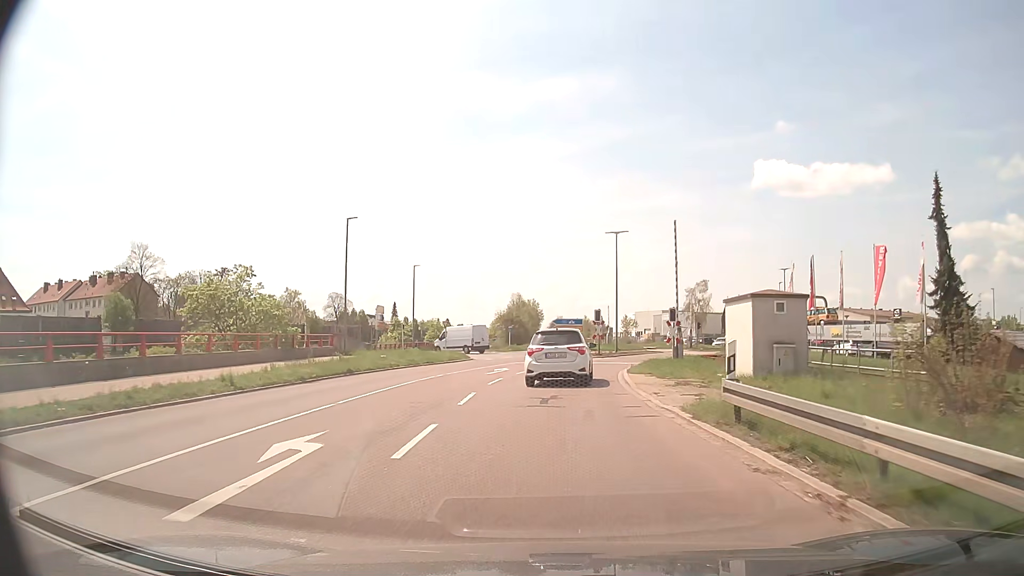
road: secondary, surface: asphalt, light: Day
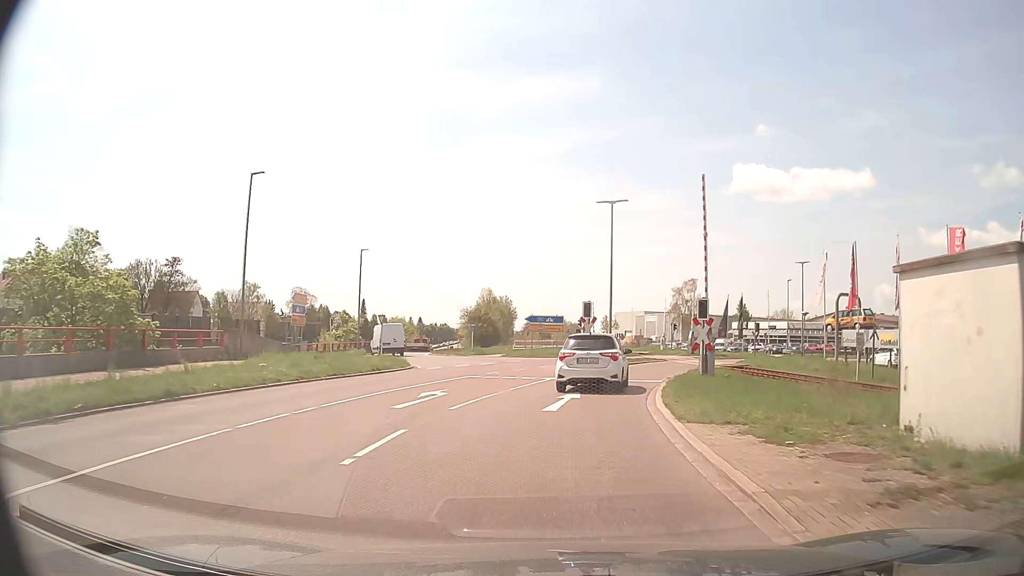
(+0.2, +12.1) m; +2°
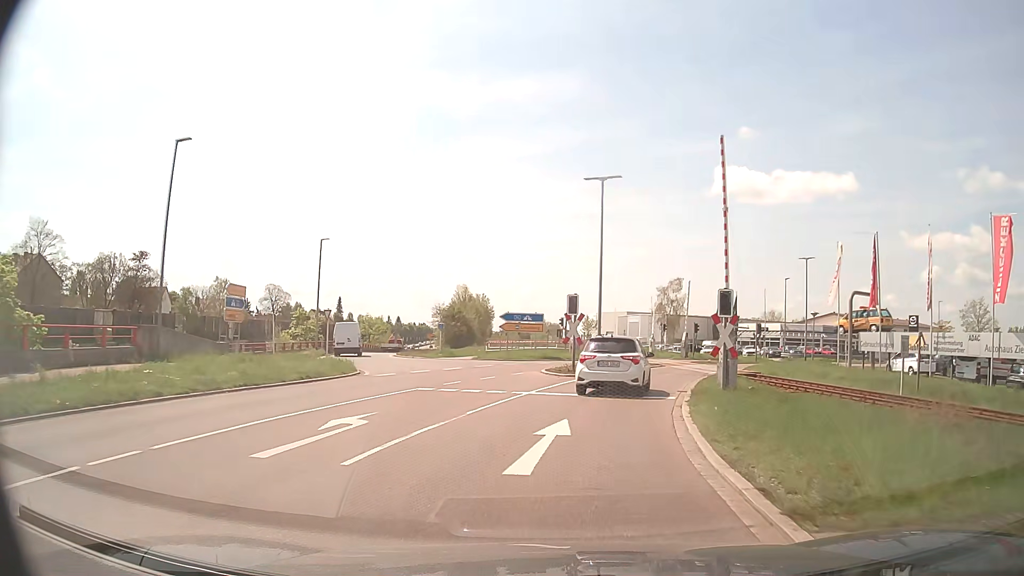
(+0.1, +5.8) m; +2°
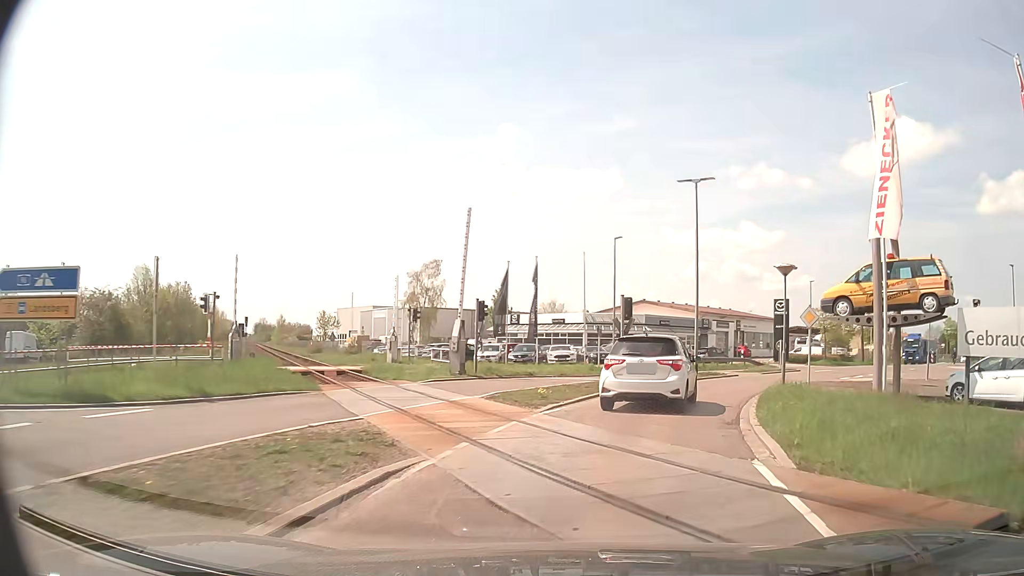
(+4.5, +28.4) m; +20°
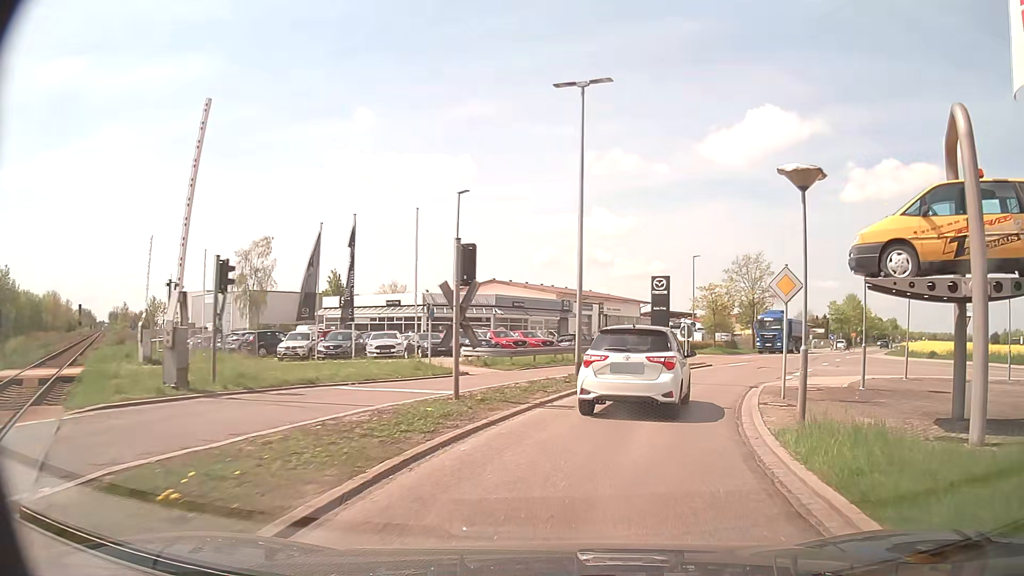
(+1.1, +10.7) m; +12°
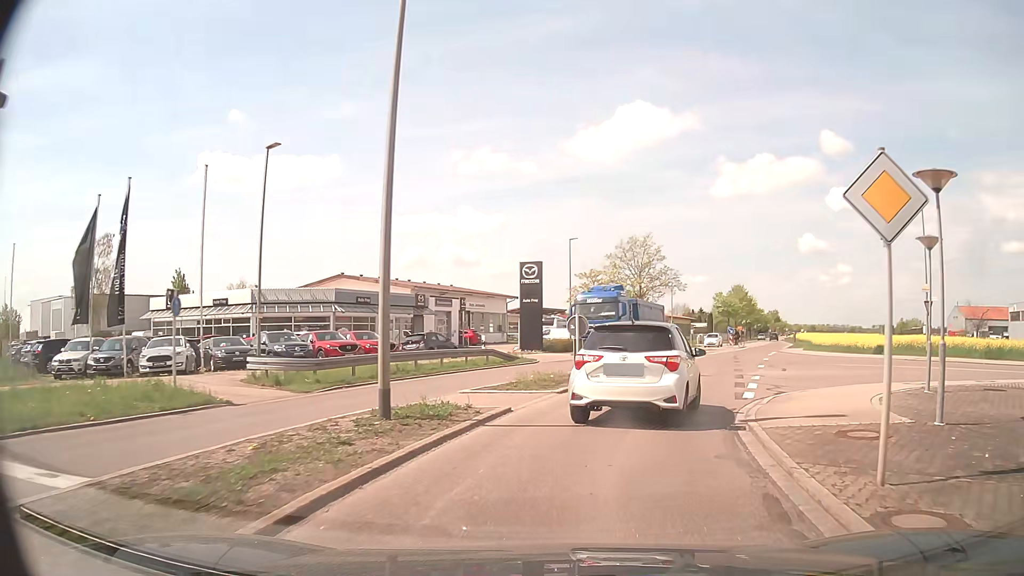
(+1.0, +9.4) m; +12°
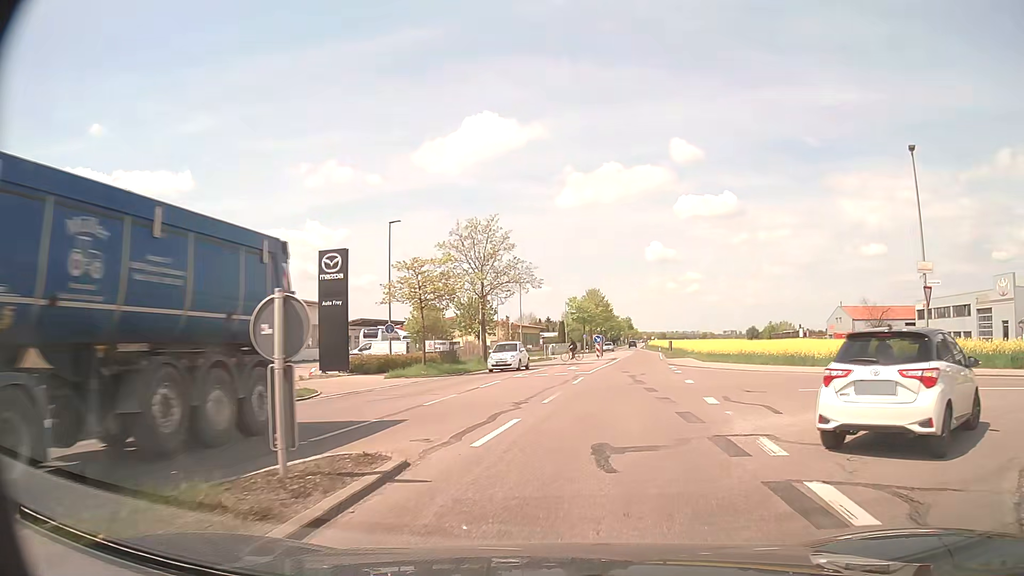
(+1.4, +12.9) m; +13°
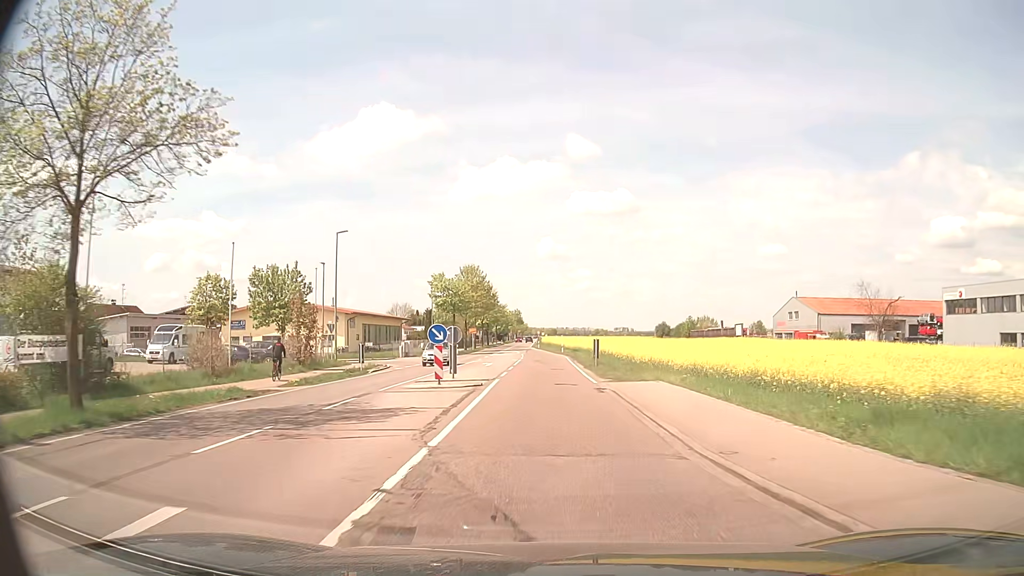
(+3.6, +31.9) m; +10°
(0, +10) (0, +20) (0, +30) (0, +40) (-1, +50) (-1, +60) (-2, +70) (-2, +80) (-3, +90) (-4, +100) m
